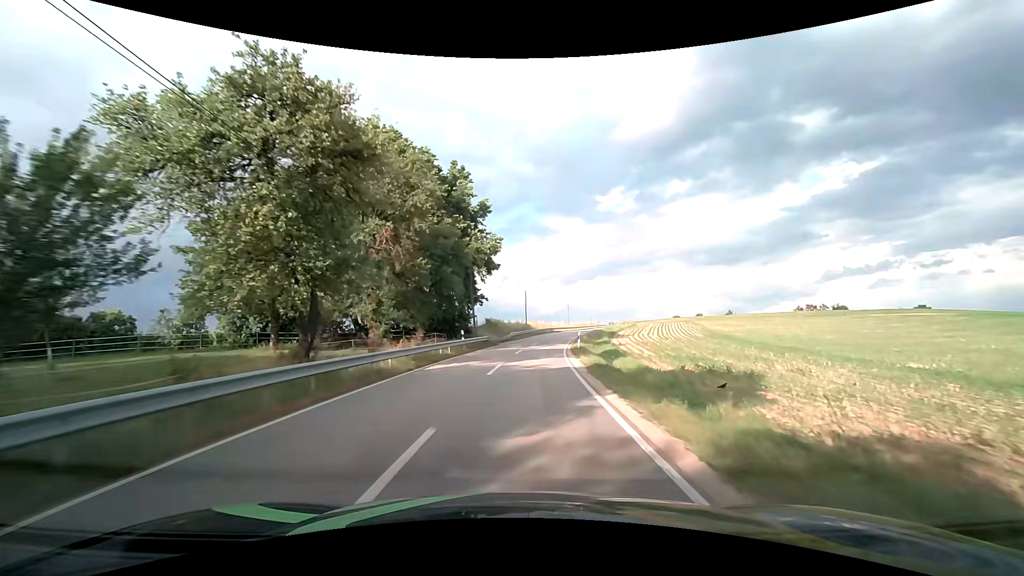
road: tertiary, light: Day
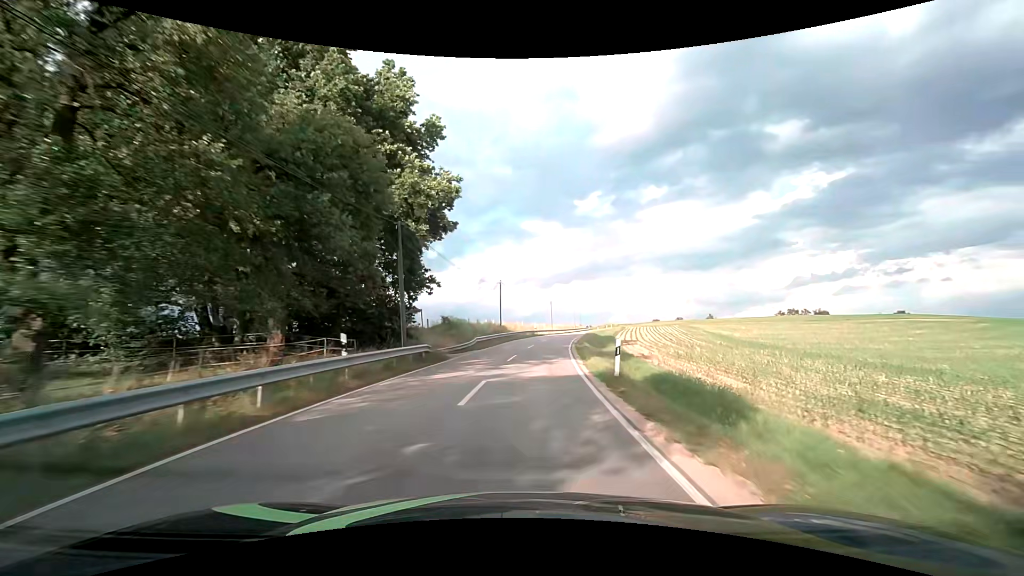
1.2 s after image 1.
(+0.4, +18.1) m; +3°
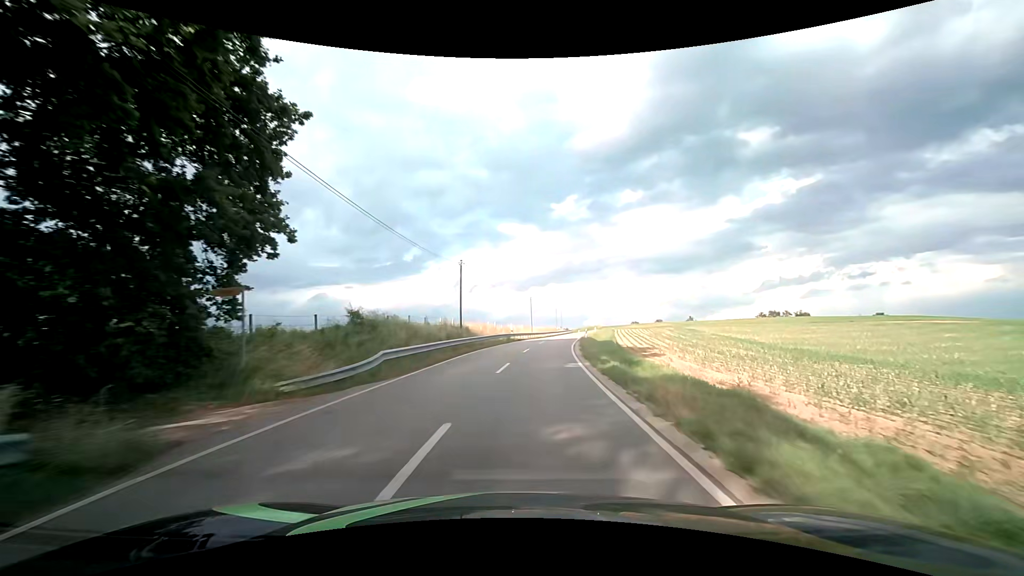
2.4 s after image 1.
(+0.4, +17.8) m; +2°
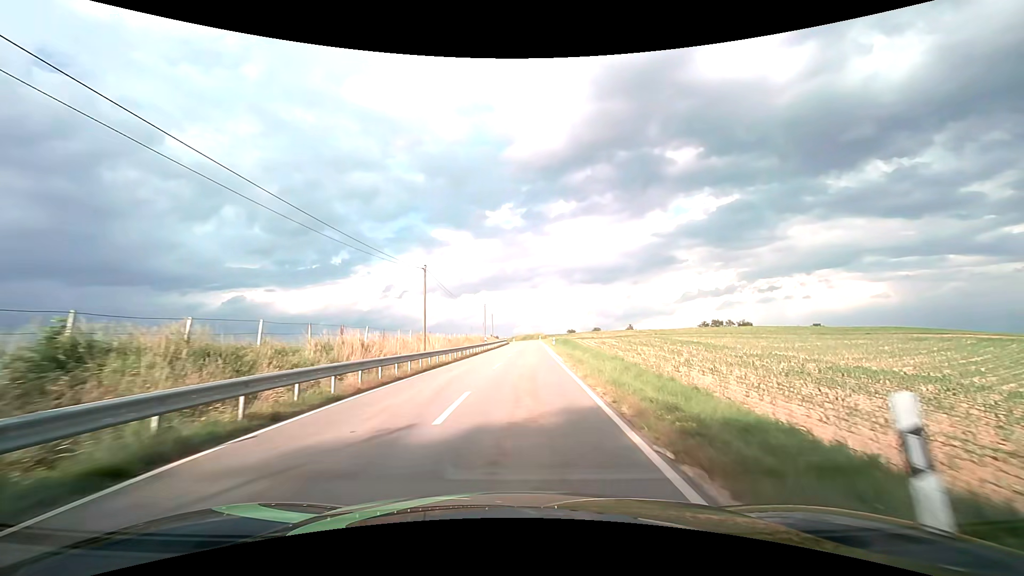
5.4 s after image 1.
(+3.5, +43.3) m; +8°
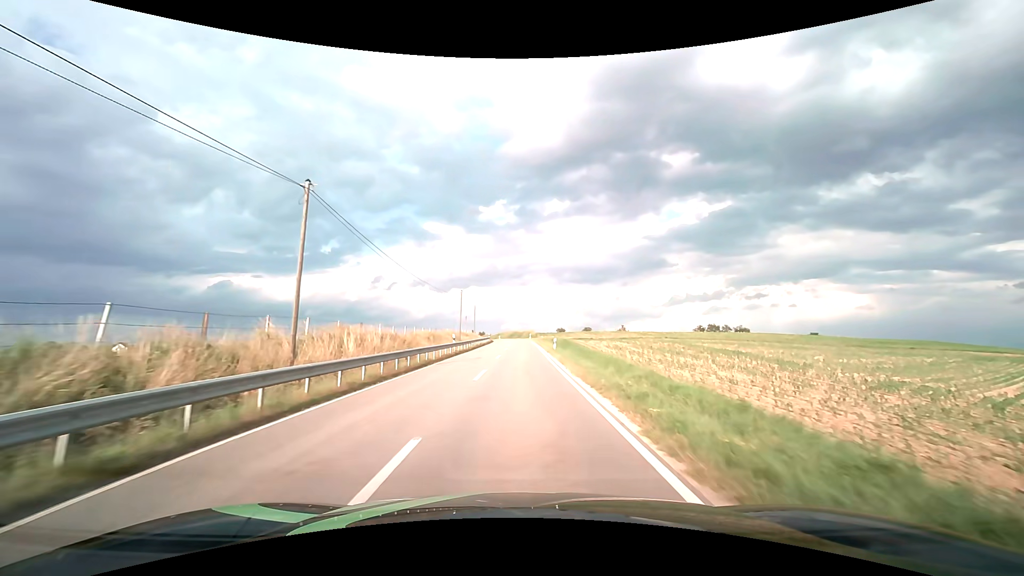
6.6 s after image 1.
(+0.2, +17.2) m; +1°
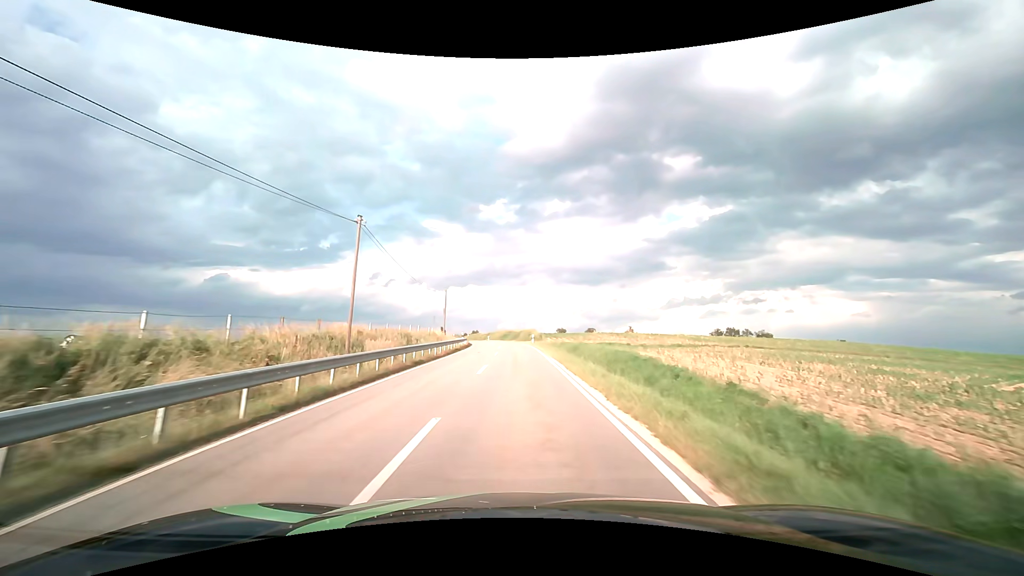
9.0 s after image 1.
(+0.3, +35.0) m; 0°
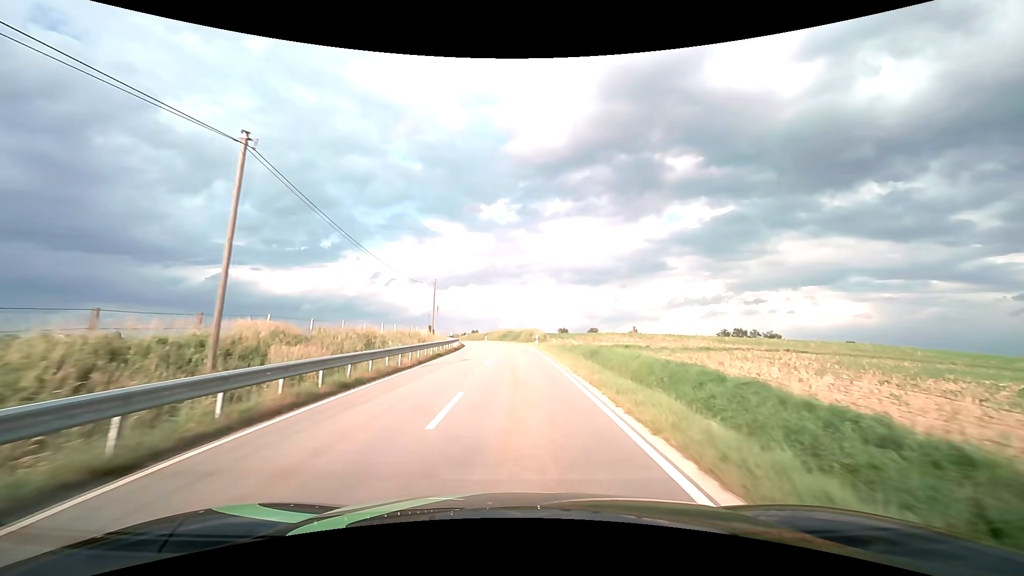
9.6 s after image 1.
(0.0, +8.9) m; 0°
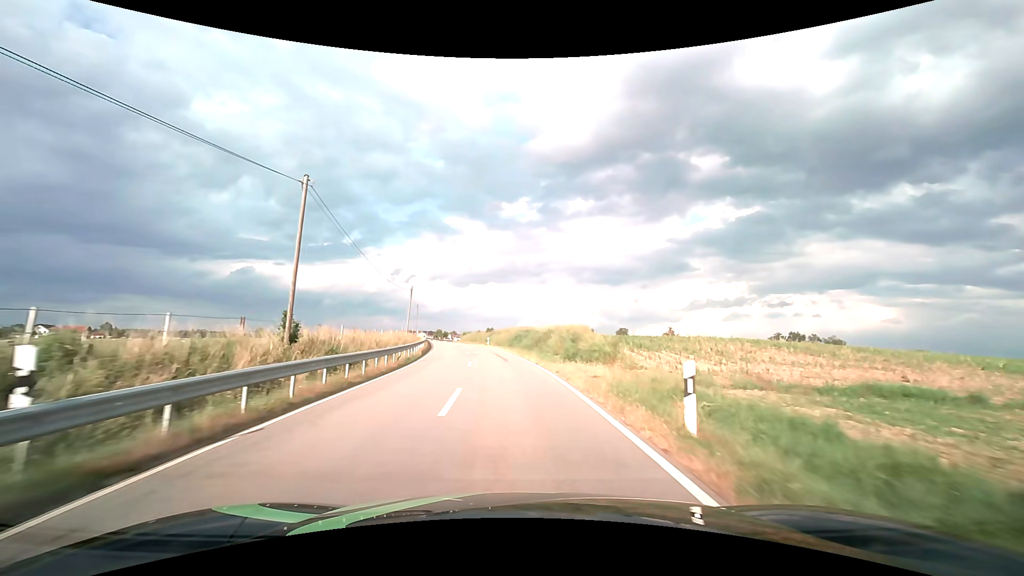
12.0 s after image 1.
(-0.3, +35.4) m; -2°
(0, +10) (-1, +20) (-1, +30) (-3, +40) (-4, +50) (-6, +60) (-8, +69) (-10, +79) (-12, +89) (-14, +99) m
